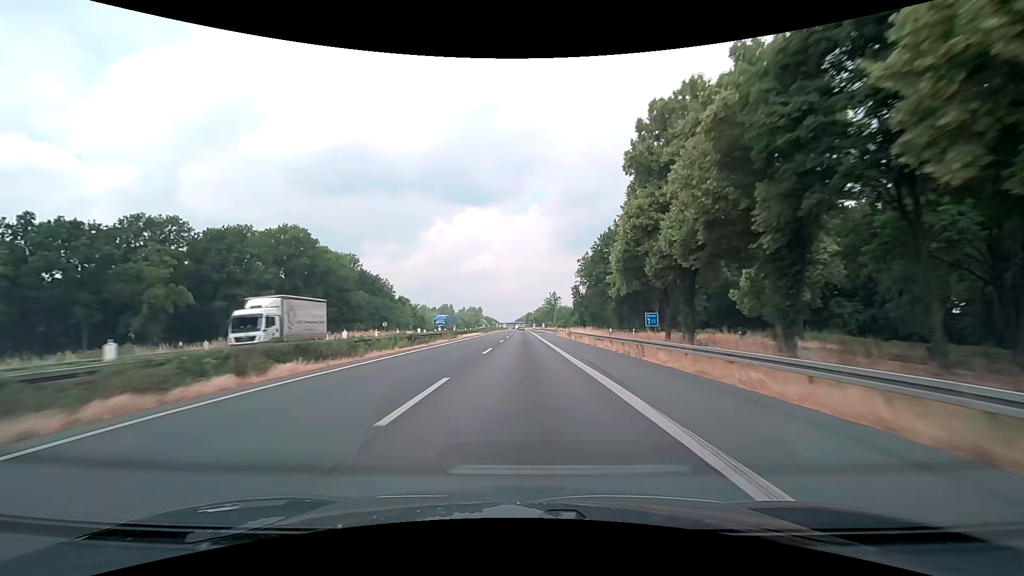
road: motorway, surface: asphalt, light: Day
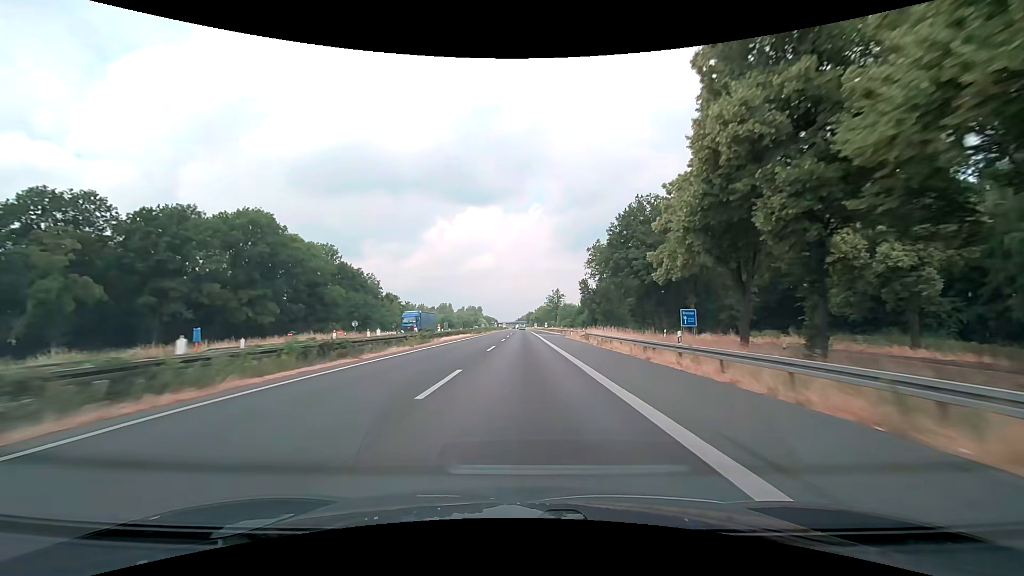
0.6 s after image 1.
(0.0, +15.3) m; 0°
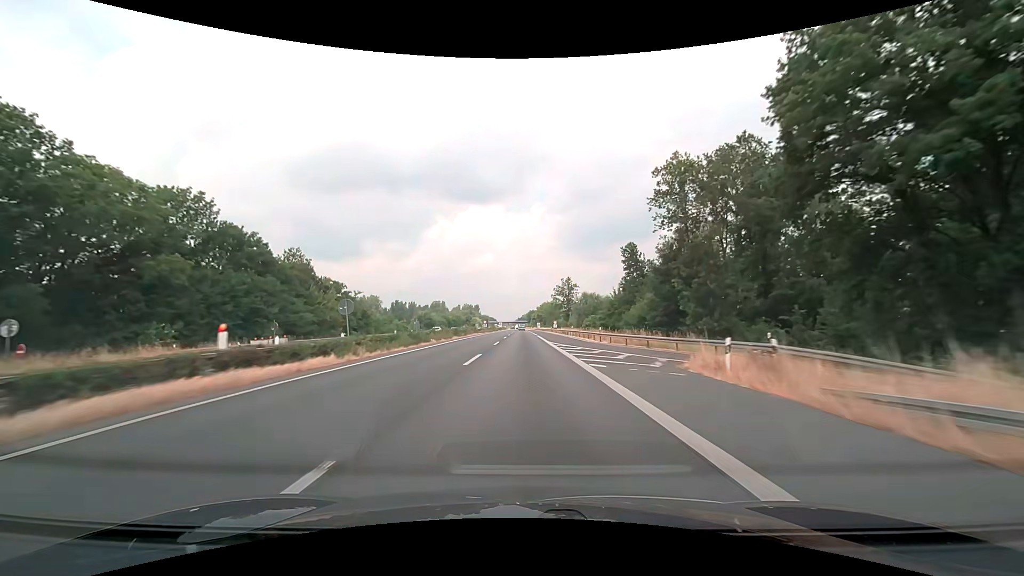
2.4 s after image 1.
(0.0, +46.4) m; 0°
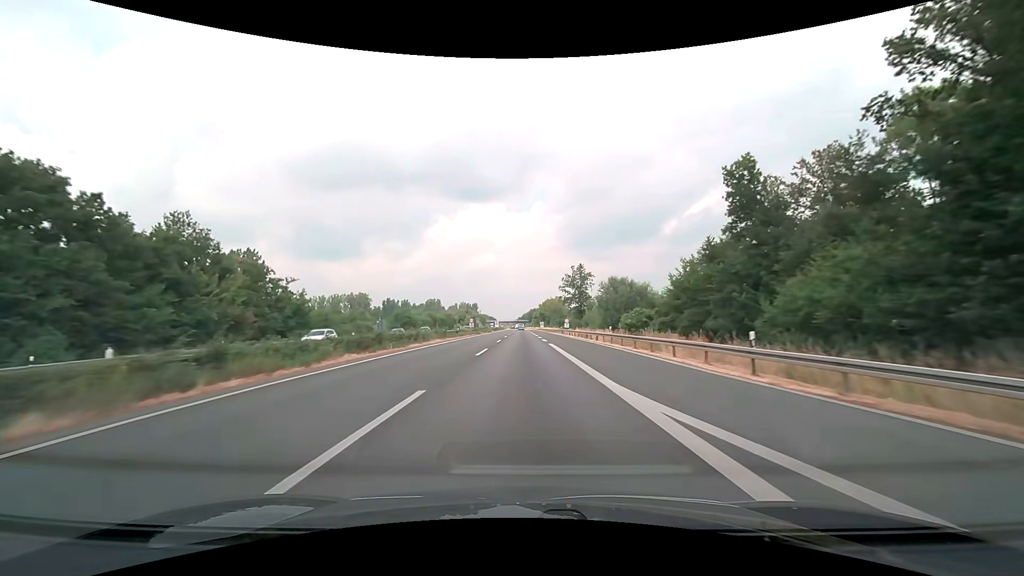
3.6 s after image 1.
(0.0, +31.2) m; 0°
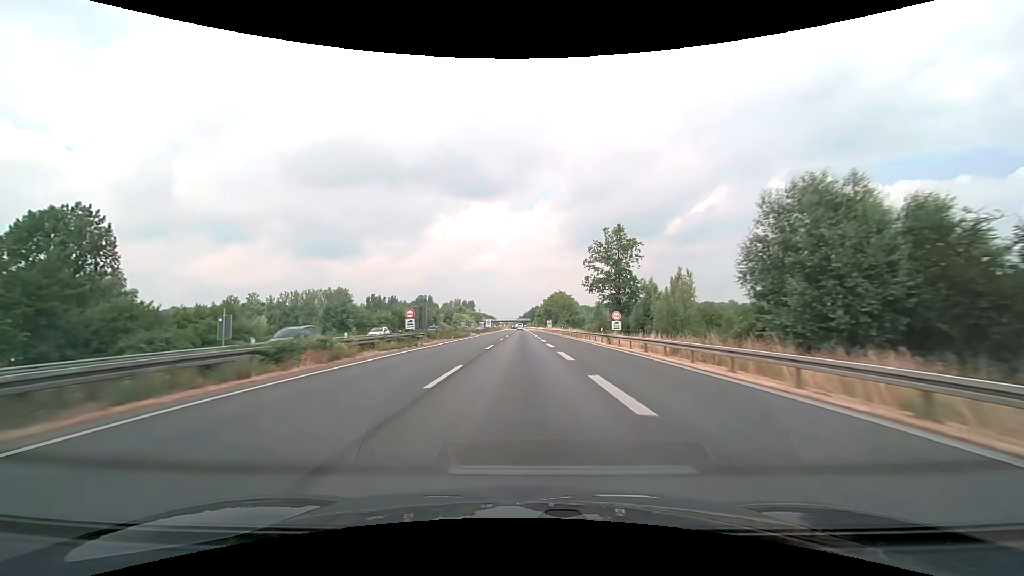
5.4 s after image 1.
(-0.1, +47.0) m; 0°
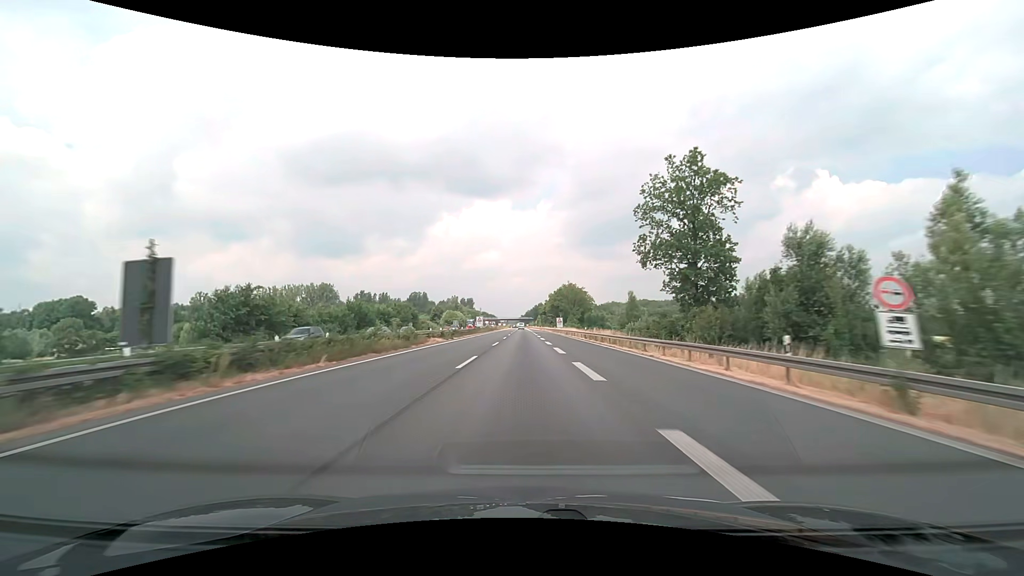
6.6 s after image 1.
(0.0, +31.5) m; 0°
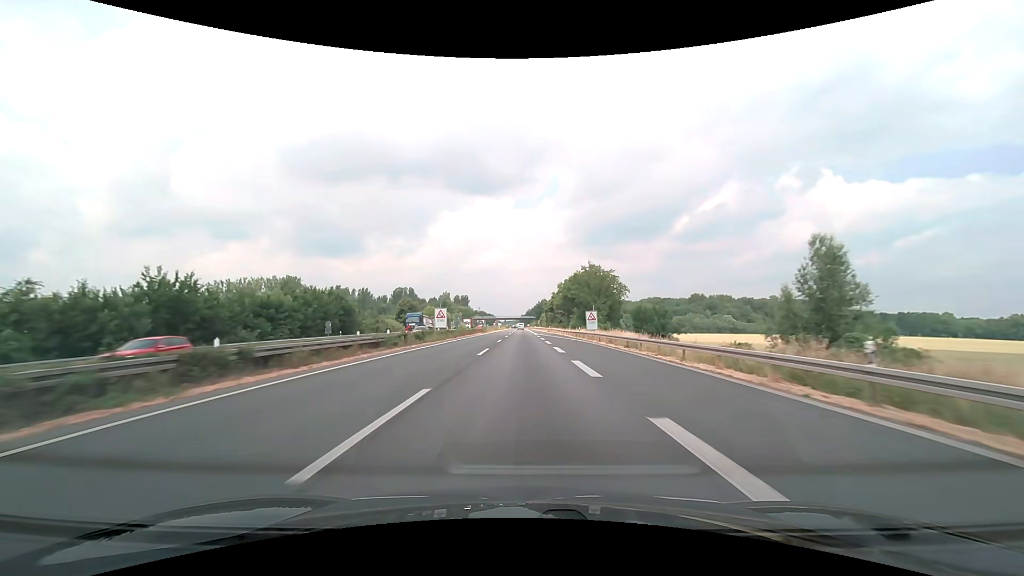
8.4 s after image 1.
(-0.1, +47.3) m; 0°
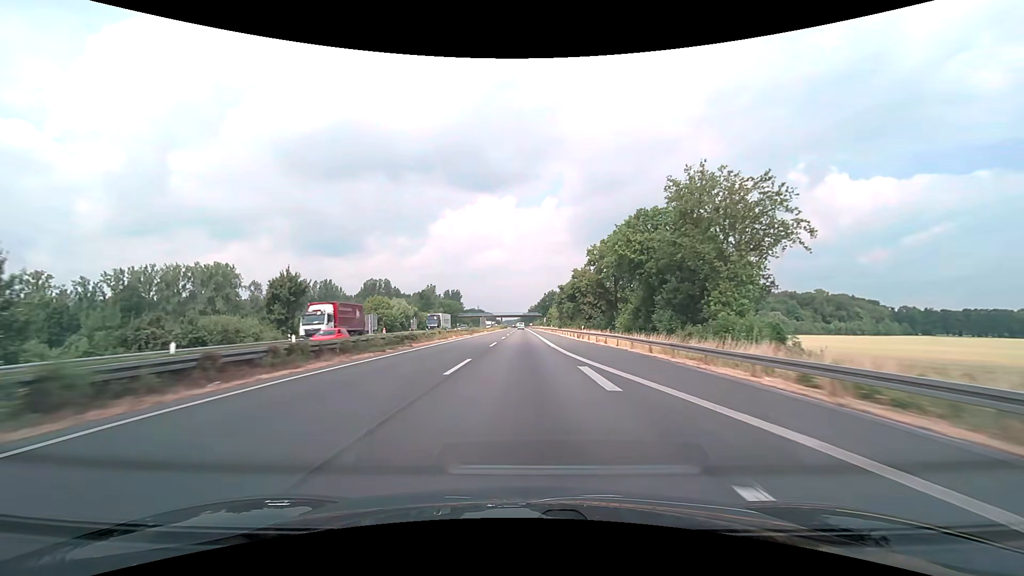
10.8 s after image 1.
(-0.1, +63.2) m; 0°
(0, +10) (0, +20) (0, +30) (0, +40) (0, +50) (0, +60) (0, +70) (0, +80) (0, +90) (0, +100) m
